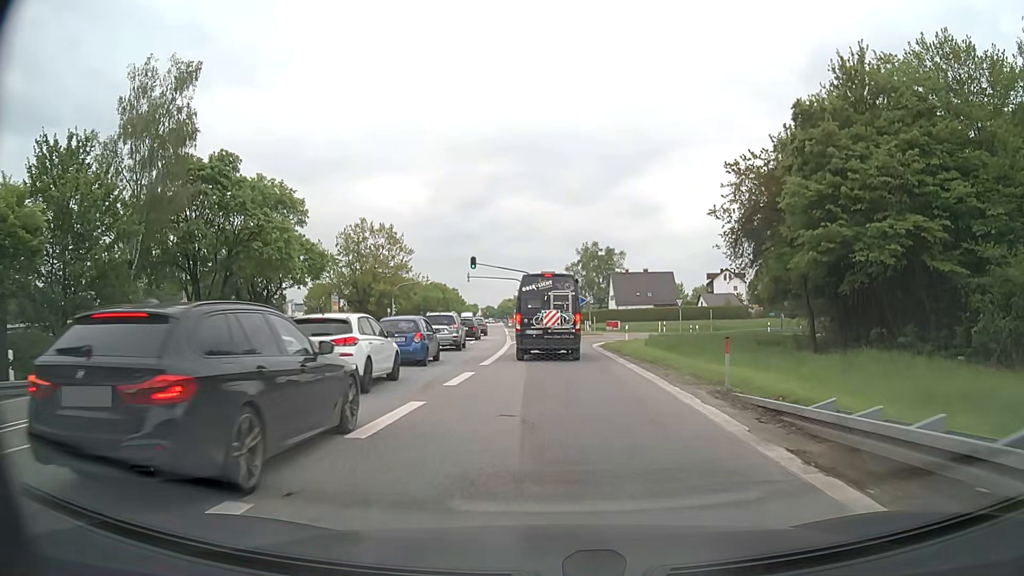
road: secondary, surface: asphalt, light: Day
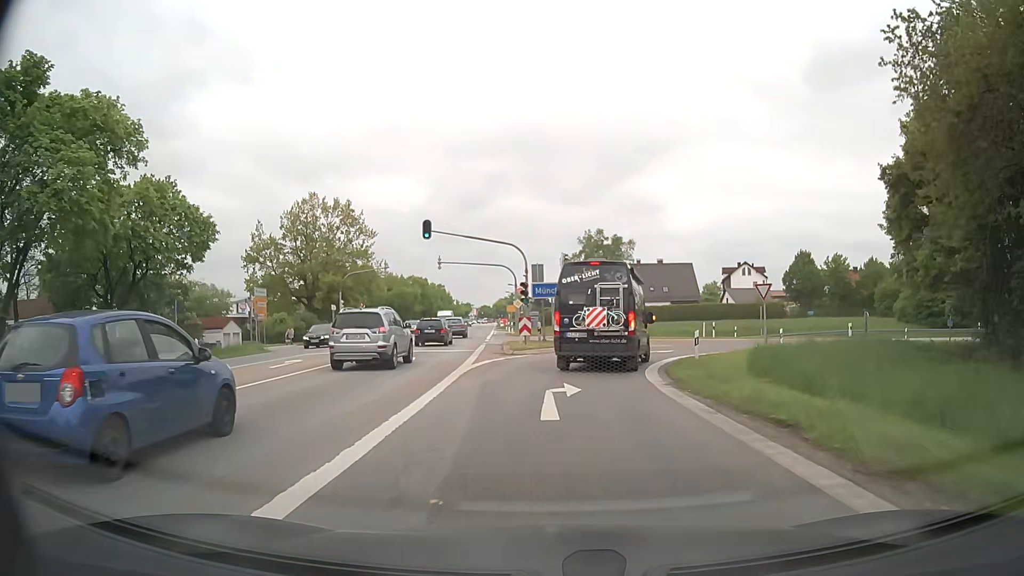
(+0.1, +19.7) m; 0°
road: motorway_link
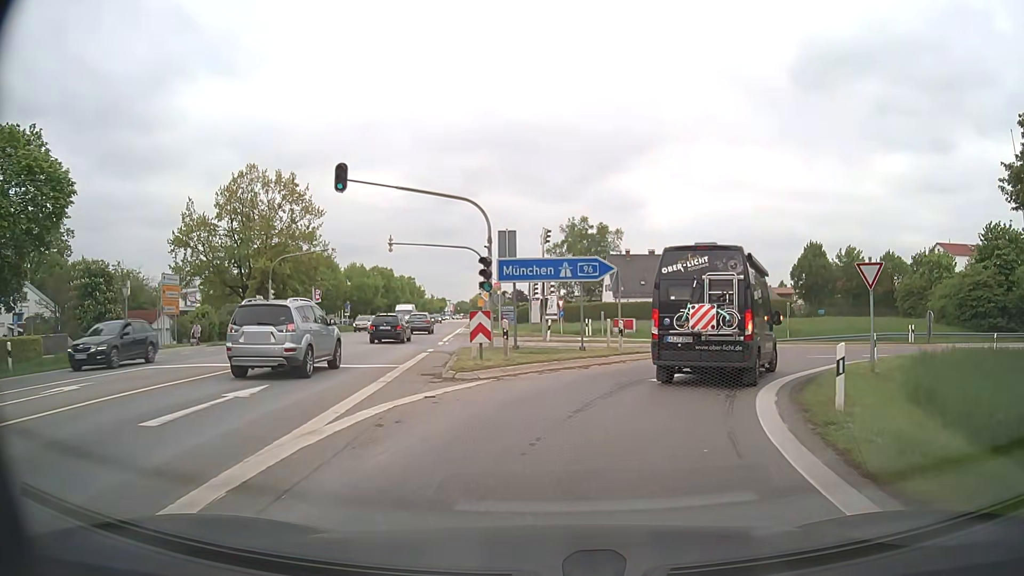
(+0.1, +11.6) m; +2°
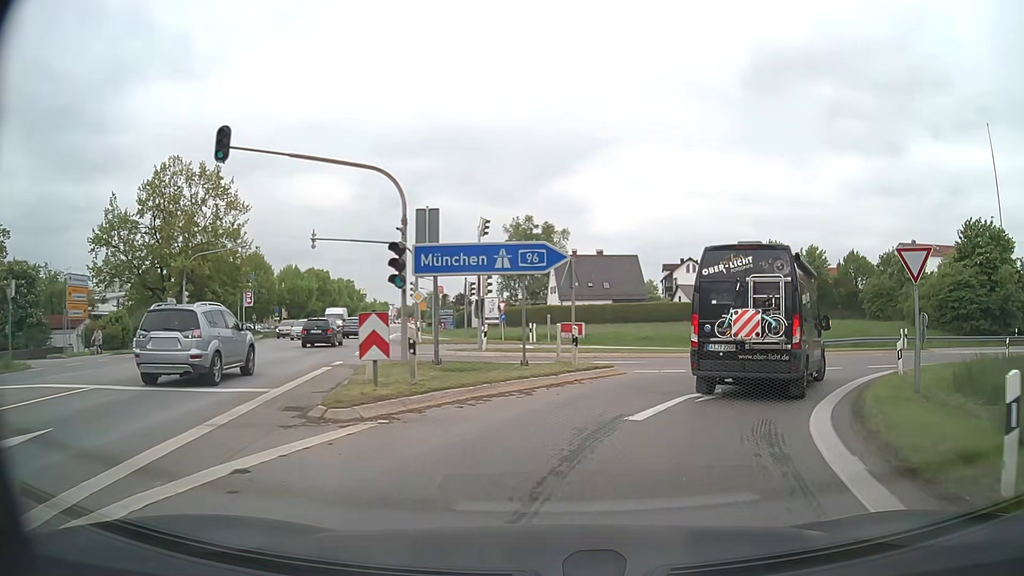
(+0.2, +5.1) m; +4°
(+1, +10) (+6, +19) (+14, +25) (+23, +29) (+32, +32) (+42, +34) (+52, +36) (+62, +37) (+72, +38) (+82, +38) m
